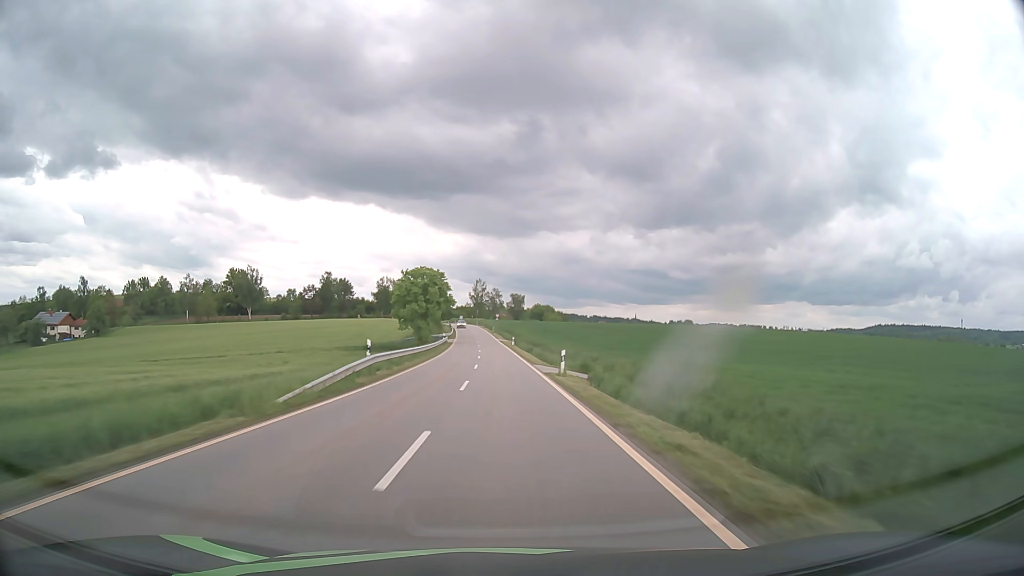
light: Day
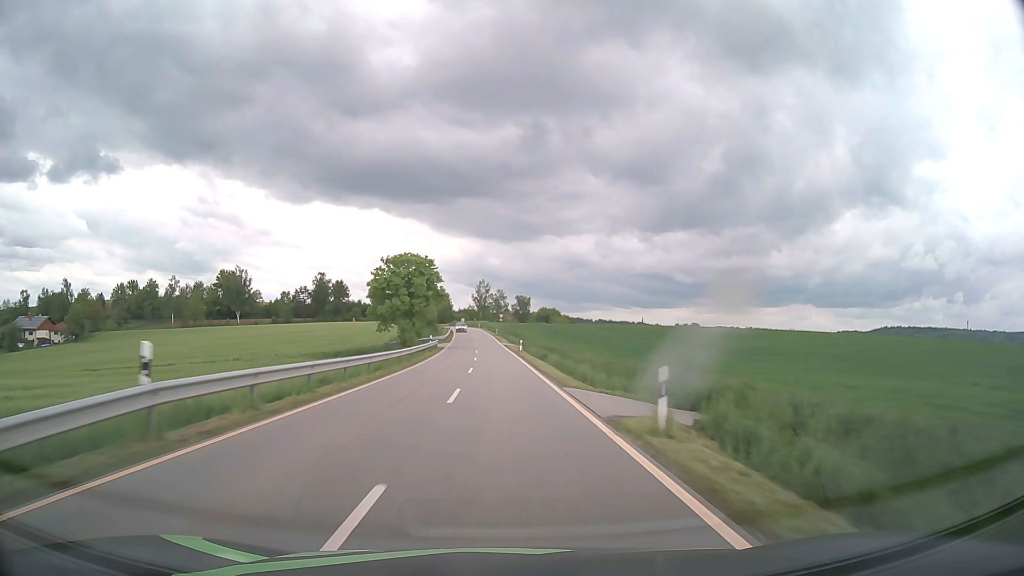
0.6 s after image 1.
(0.0, +16.0) m; 0°
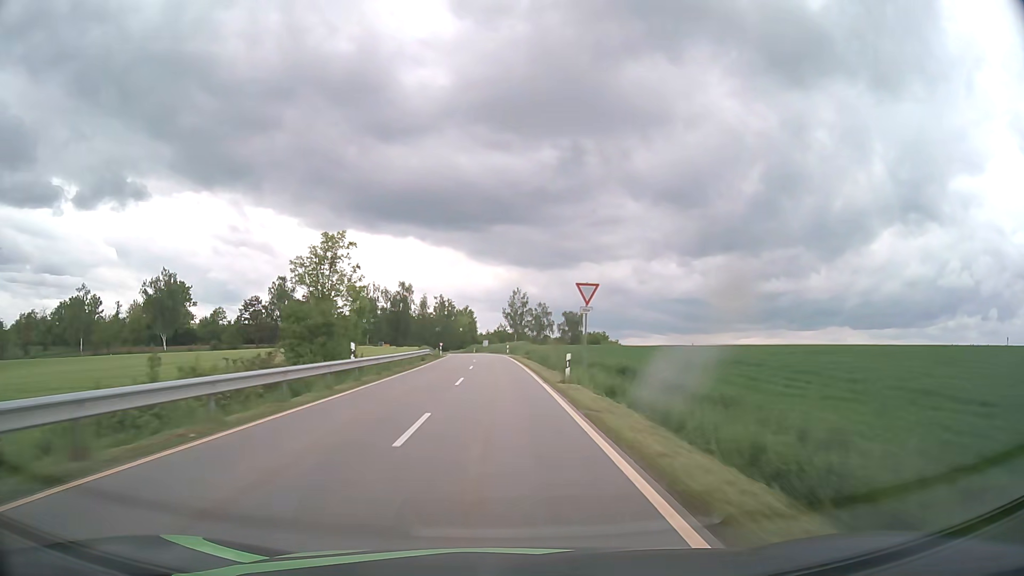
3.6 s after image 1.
(-2.1, +78.8) m; -3°
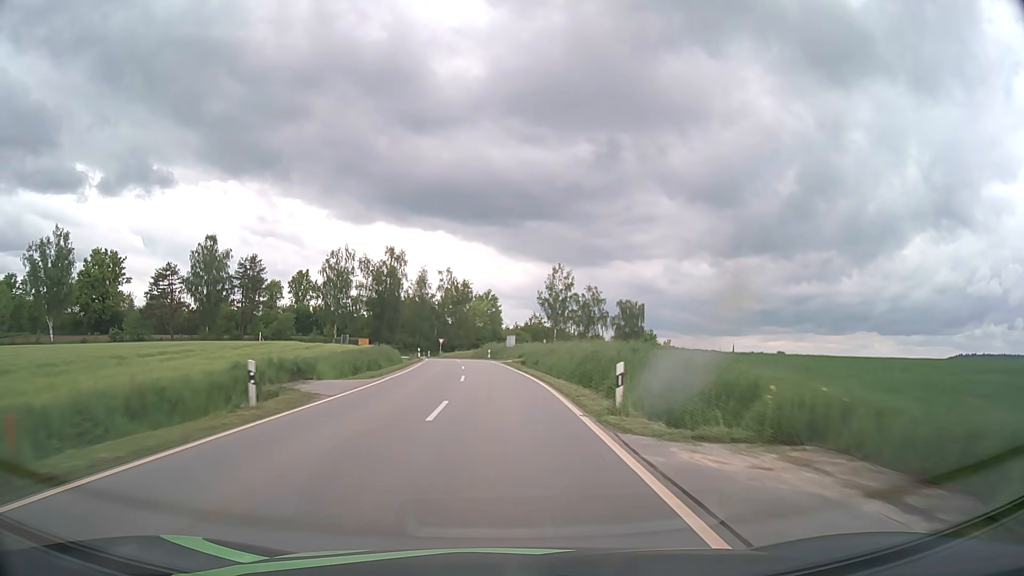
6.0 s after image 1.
(-1.4, +57.4) m; -3°
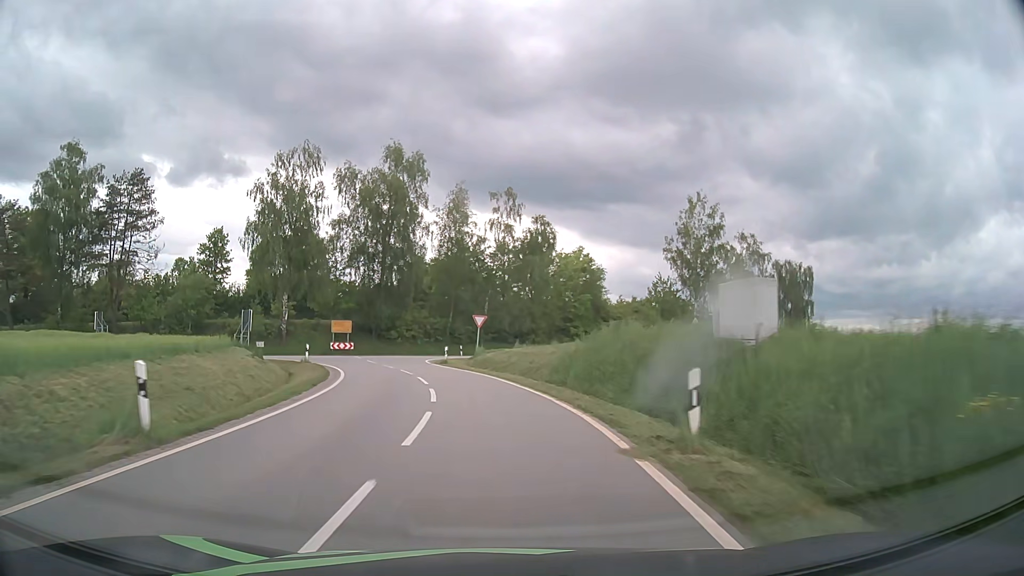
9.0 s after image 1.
(-2.4, +57.1) m; -7°
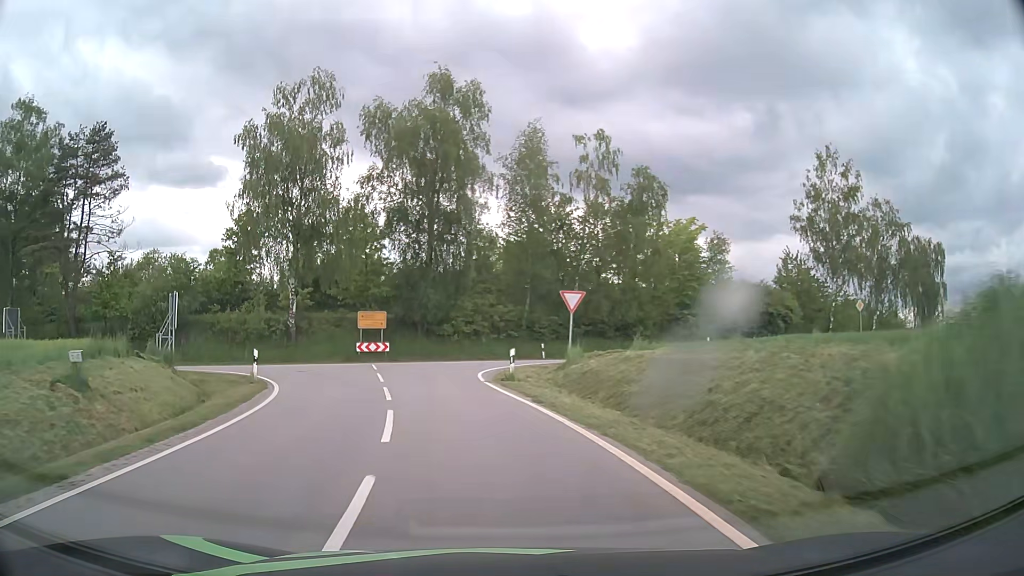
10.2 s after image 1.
(-0.8, +17.4) m; -7°
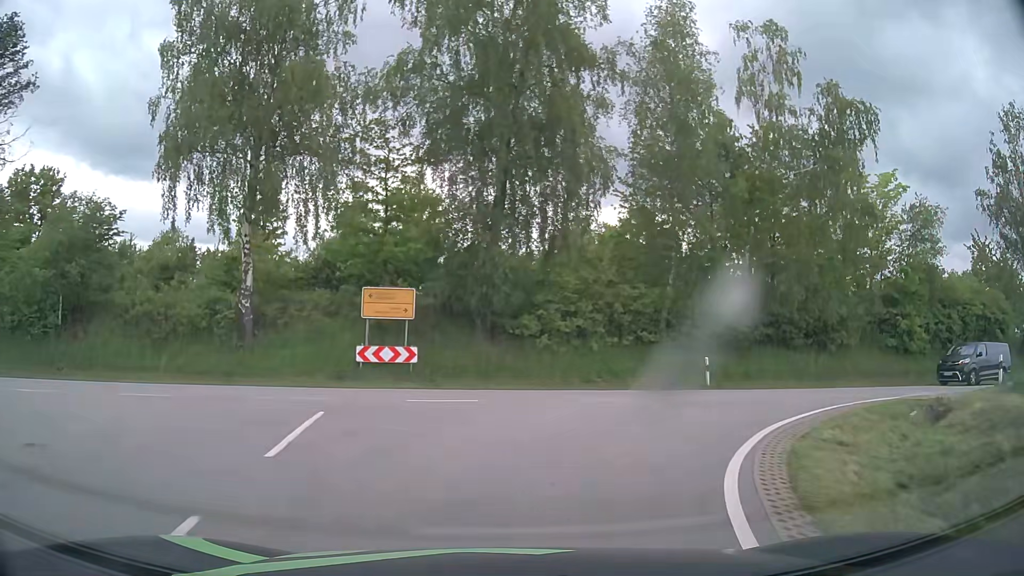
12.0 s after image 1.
(-1.8, +19.1) m; -7°
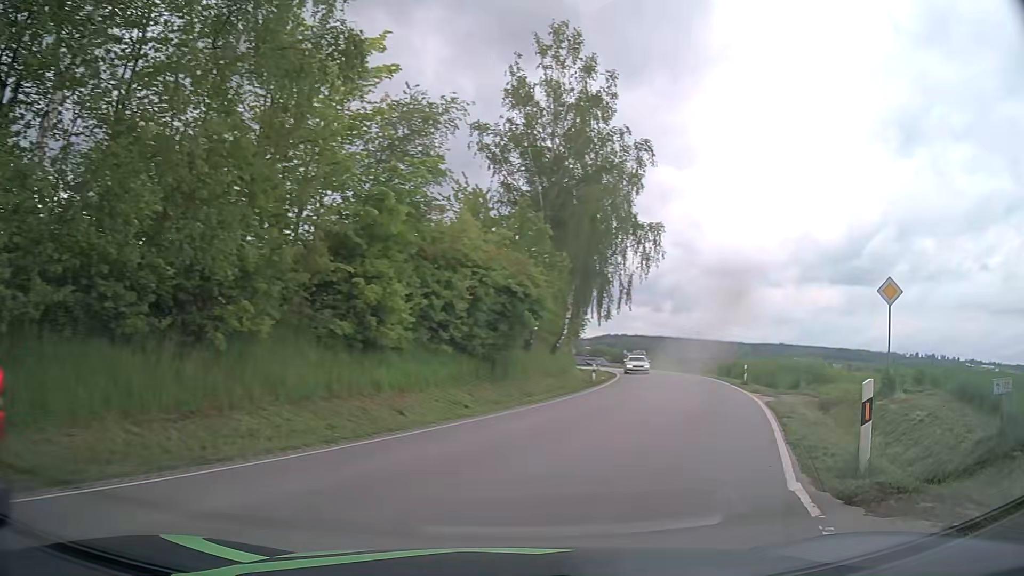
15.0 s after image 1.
(+6.5, +15.6) m; +53°
(+2, +10) (+5, +19) (+9, +29) (+11, +38) (+13, +48) (+15, +58) (+16, +68) (+17, +78) (+18, +88) (+17, +98) m
